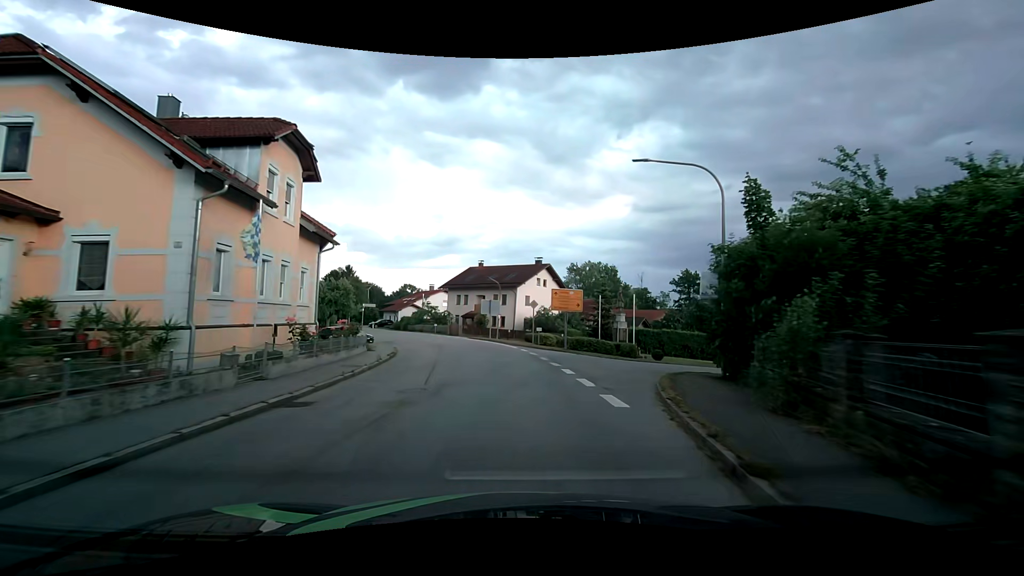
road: secondary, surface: asphalt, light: Day
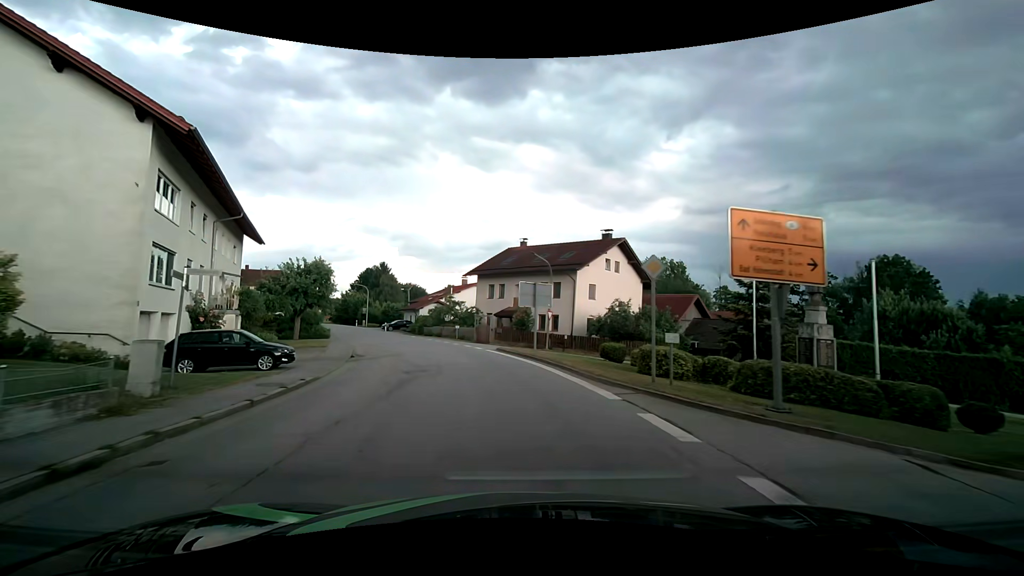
(-0.6, +20.3) m; -5°
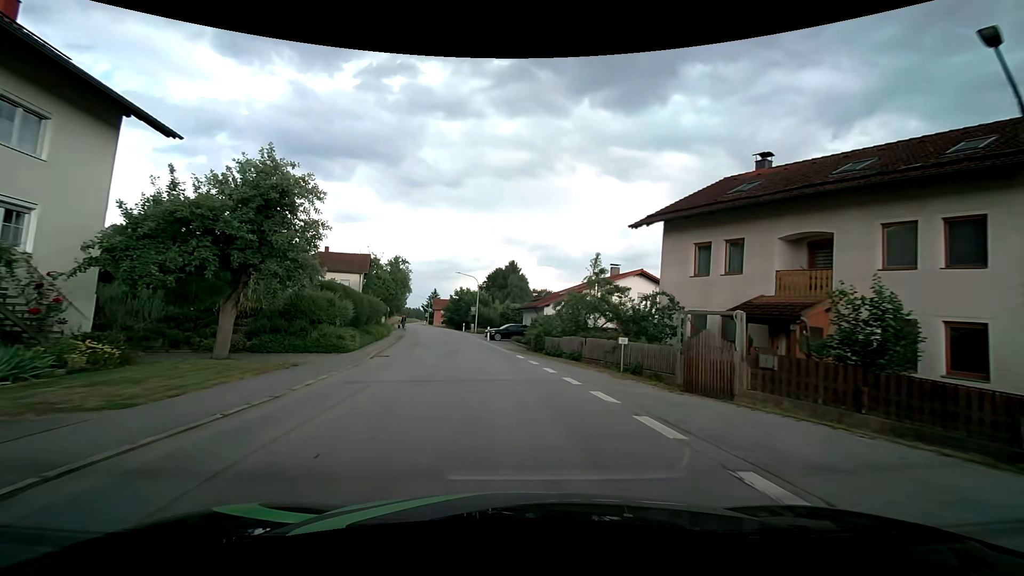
(-3.8, +26.6) m; -16°
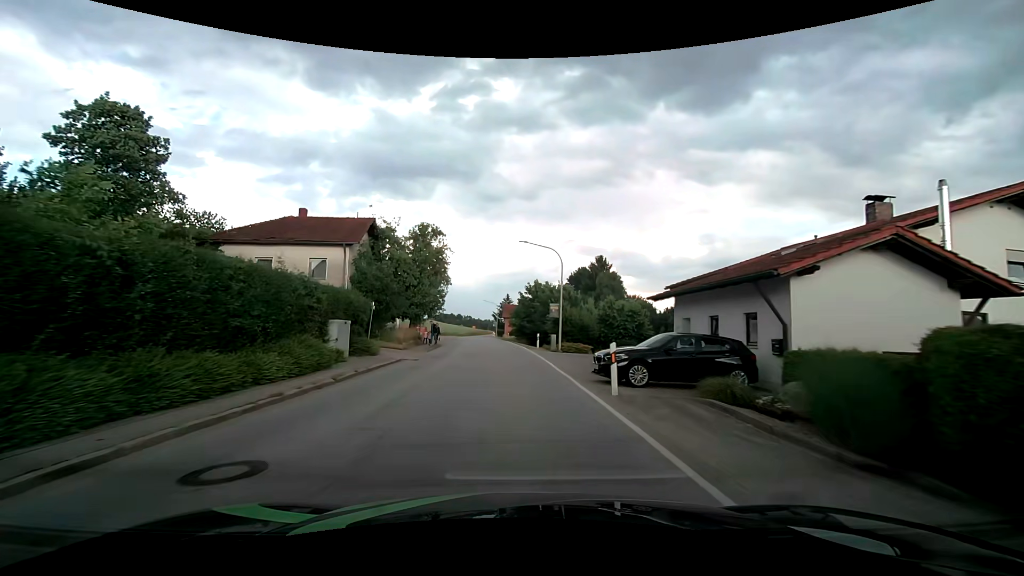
(-2.2, +28.0) m; -9°
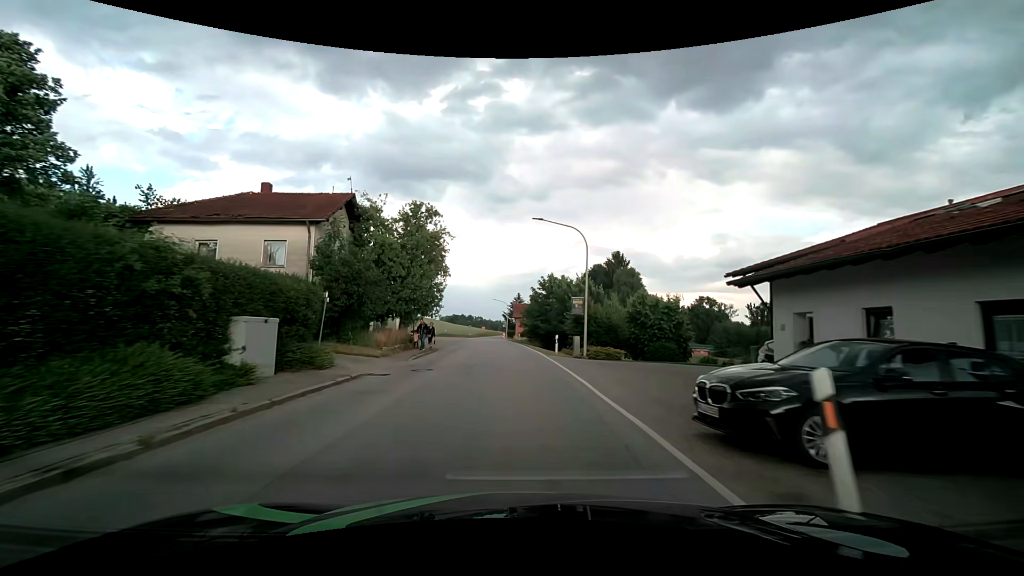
(0.0, +7.1) m; -1°
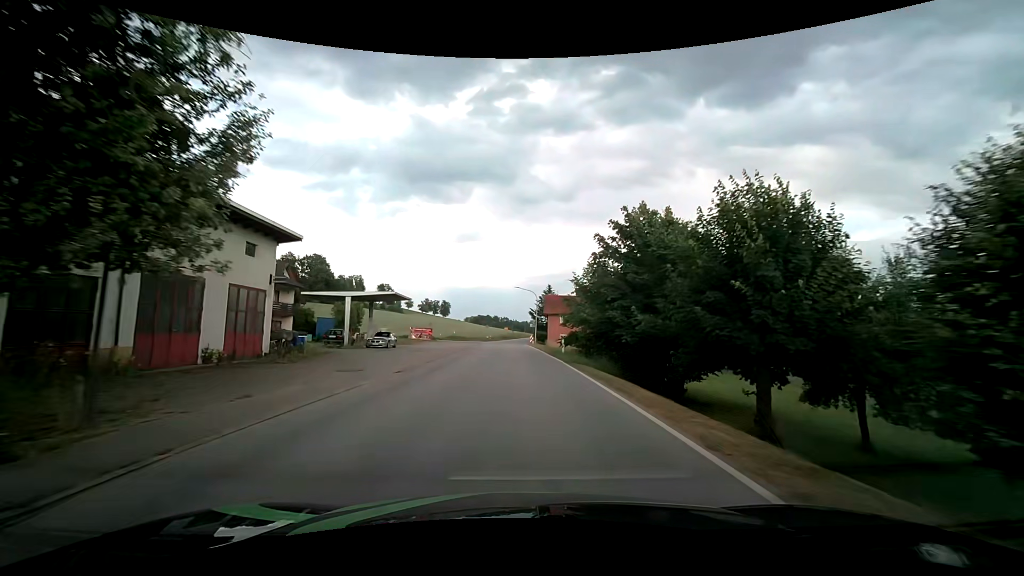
(-0.8, +28.5) m; -3°
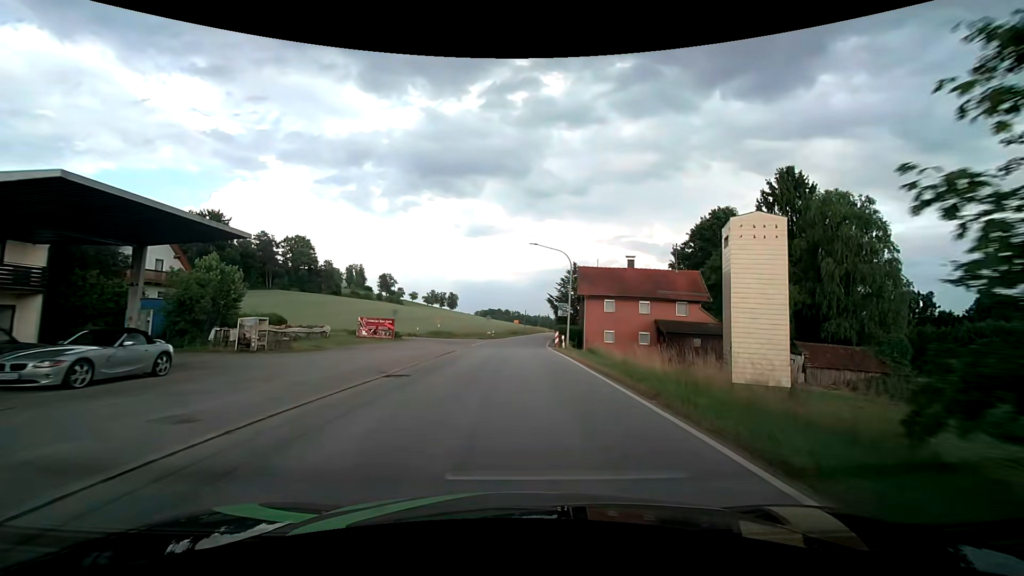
(-0.5, +28.8) m; -2°
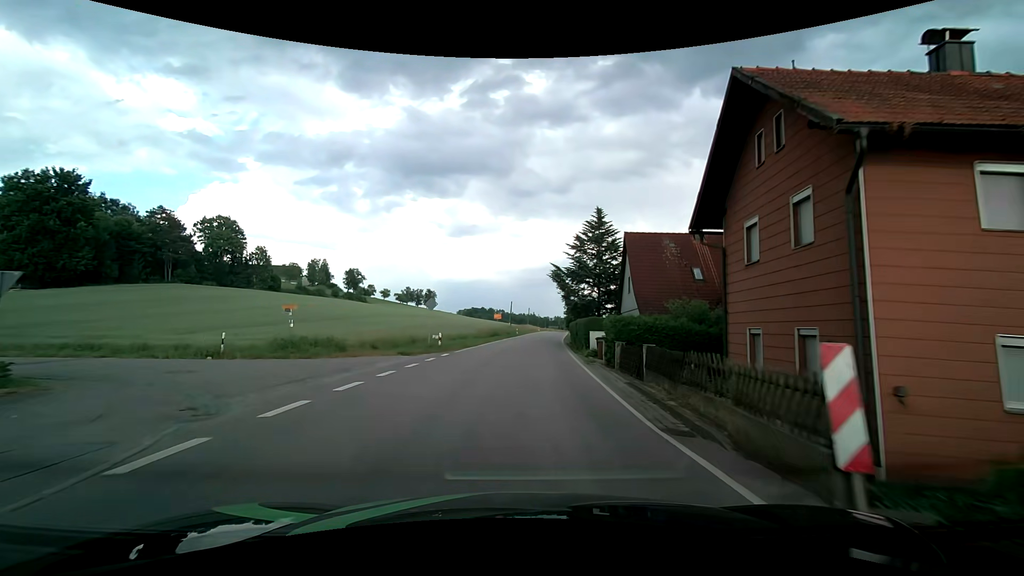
(+0.2, +36.3) m; +2°
(0, +10) (0, +20) (+1, +30) (+2, +40) (+3, +50) (+4, +60) (+5, +70) (+6, +80) (+7, +90) (+8, +100) m
